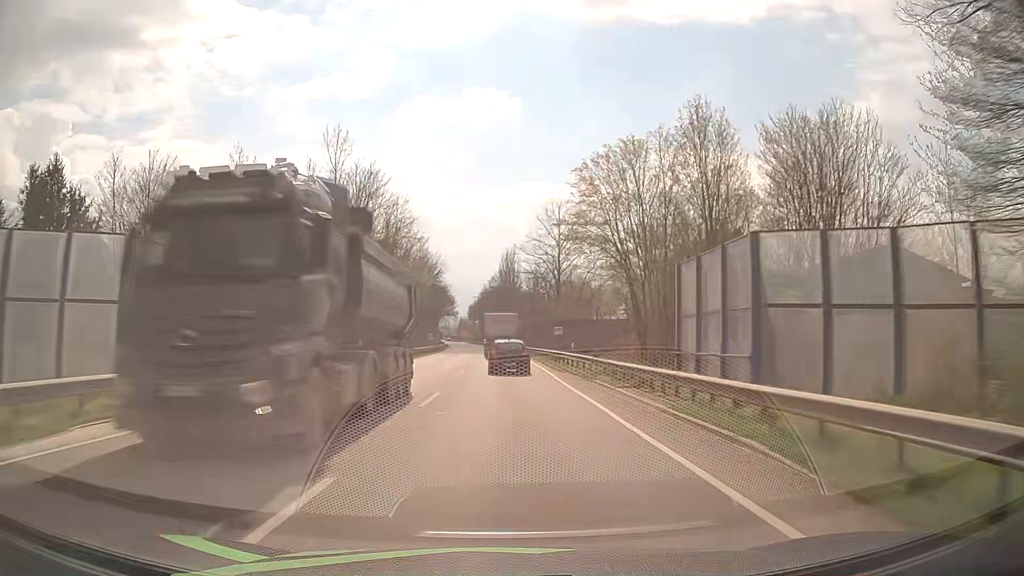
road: primary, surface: asphalt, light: Day
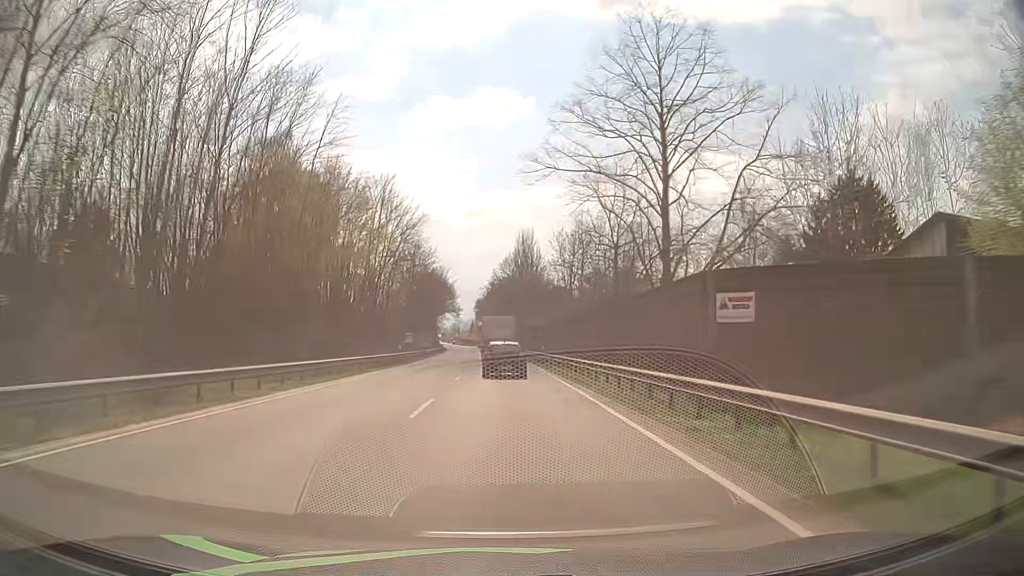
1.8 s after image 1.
(-0.2, +38.0) m; -1°
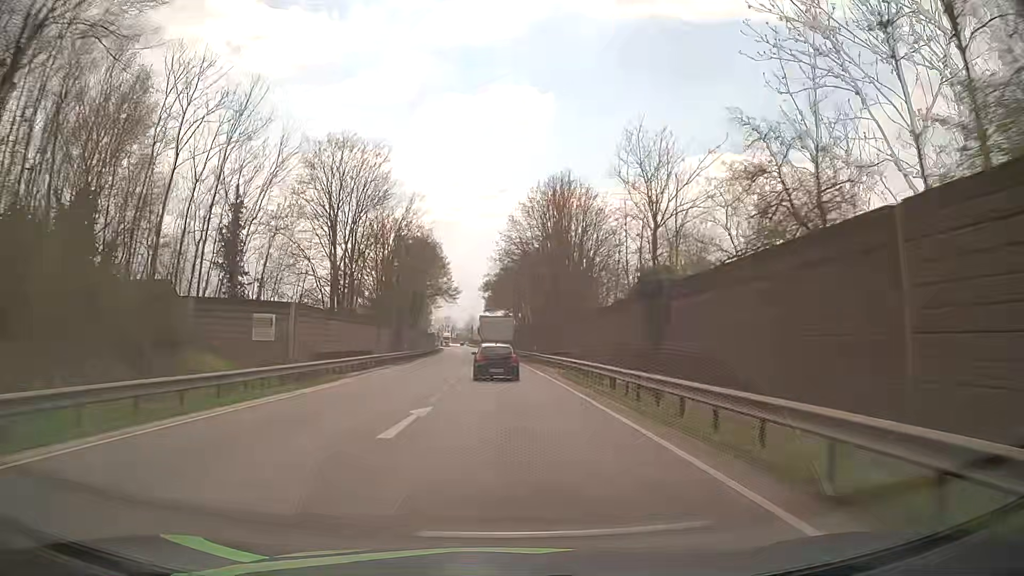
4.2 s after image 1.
(-0.8, +49.6) m; -1°
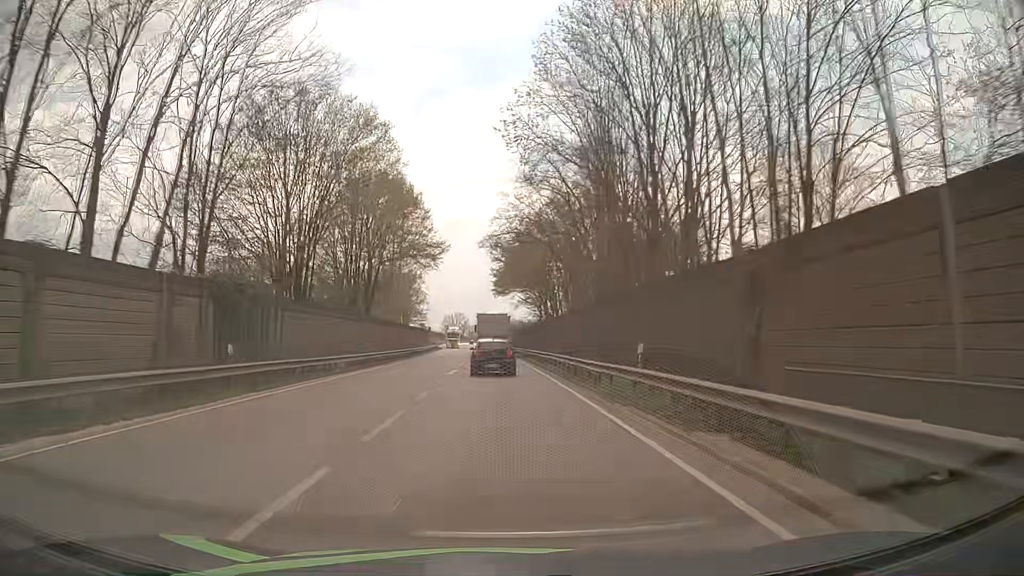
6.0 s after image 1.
(-0.4, +36.8) m; -1°
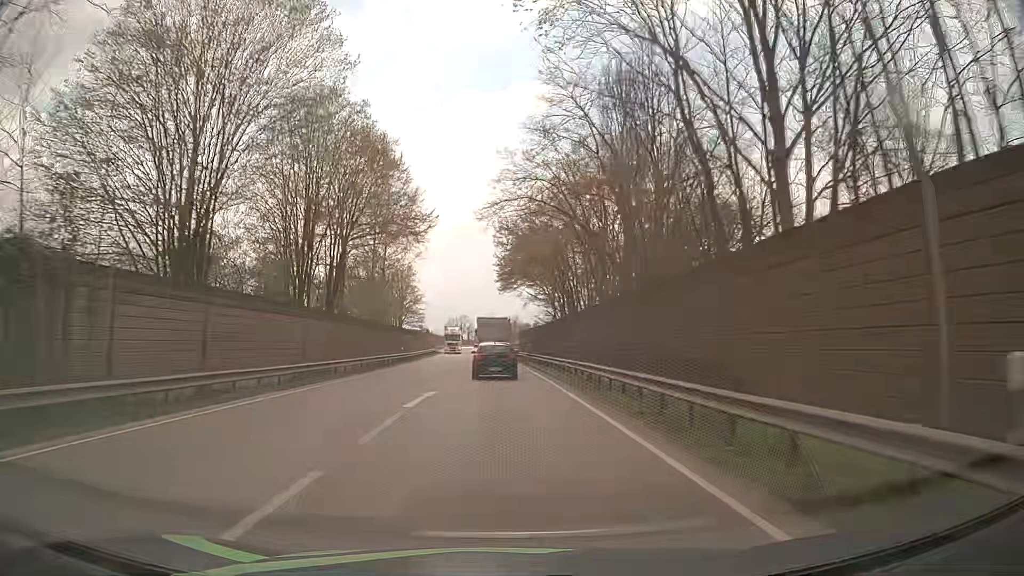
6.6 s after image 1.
(-0.1, +12.1) m; 0°
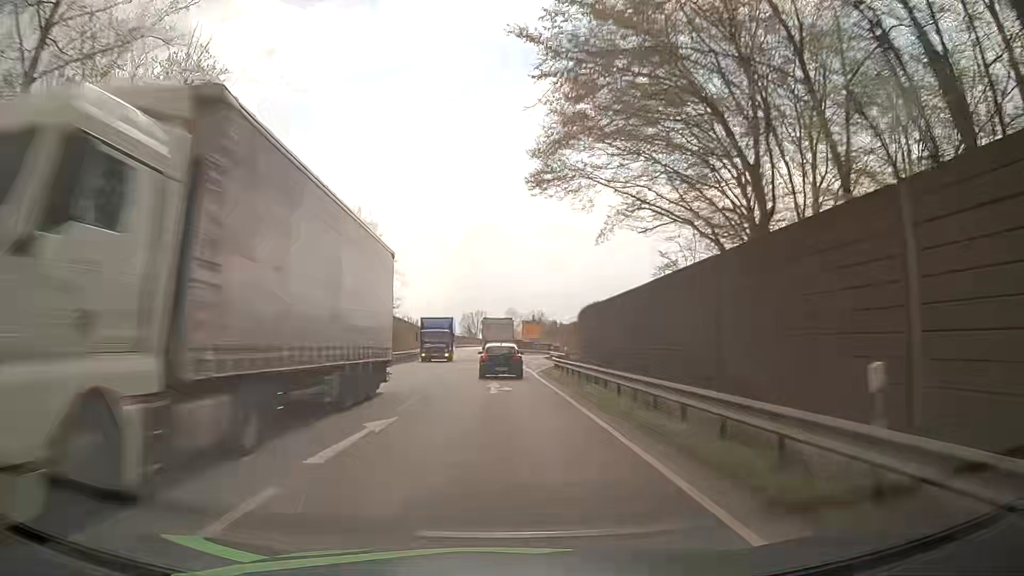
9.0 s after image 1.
(-1.0, +48.1) m; -2°
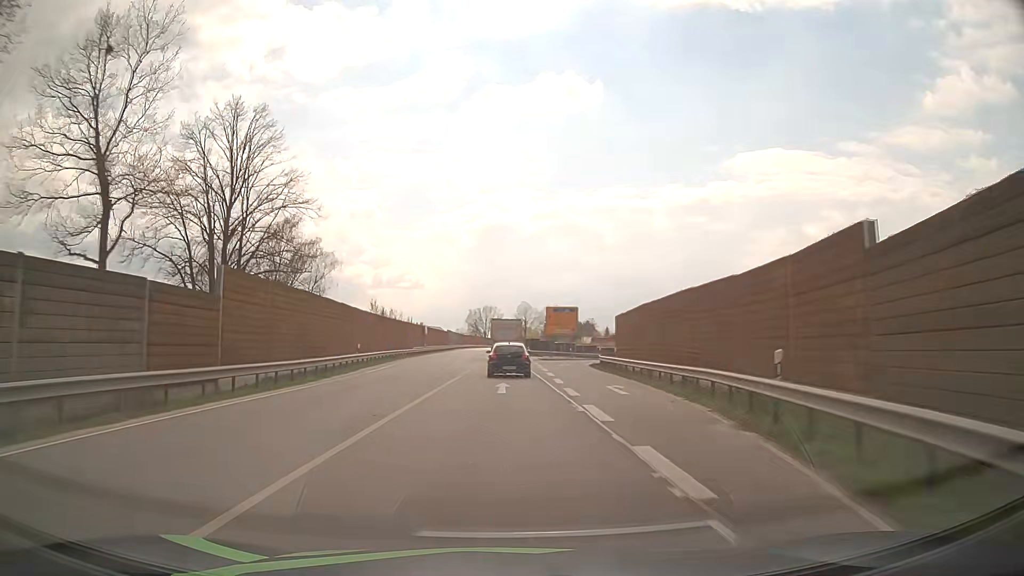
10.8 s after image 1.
(-0.4, +35.9) m; -1°
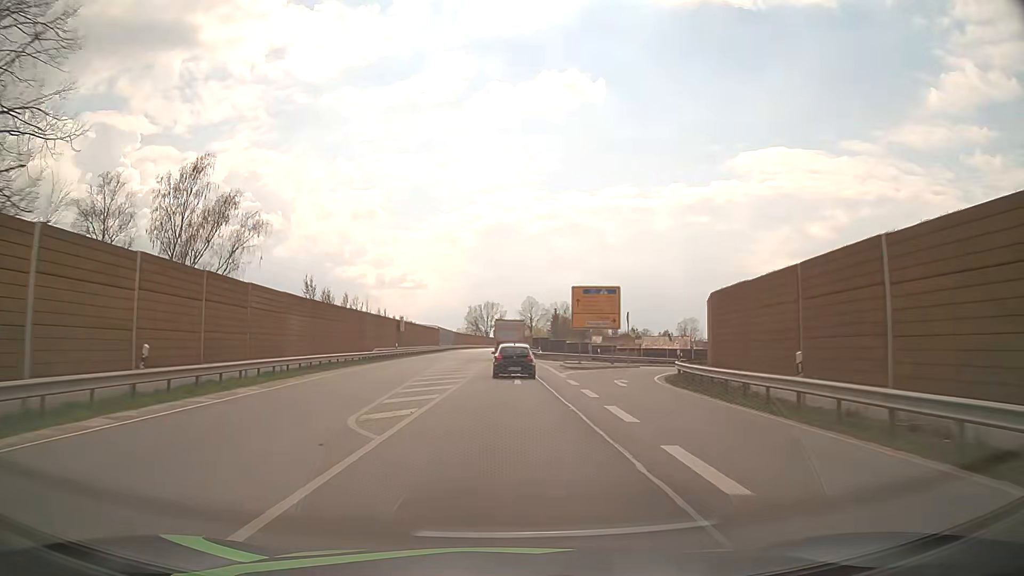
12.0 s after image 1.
(-0.1, +23.8) m; 0°
(0, +10) (0, +20) (0, +30) (0, +40) (0, +50) (0, +60) (0, +70) (0, +80) (0, +90) (0, +100) m
